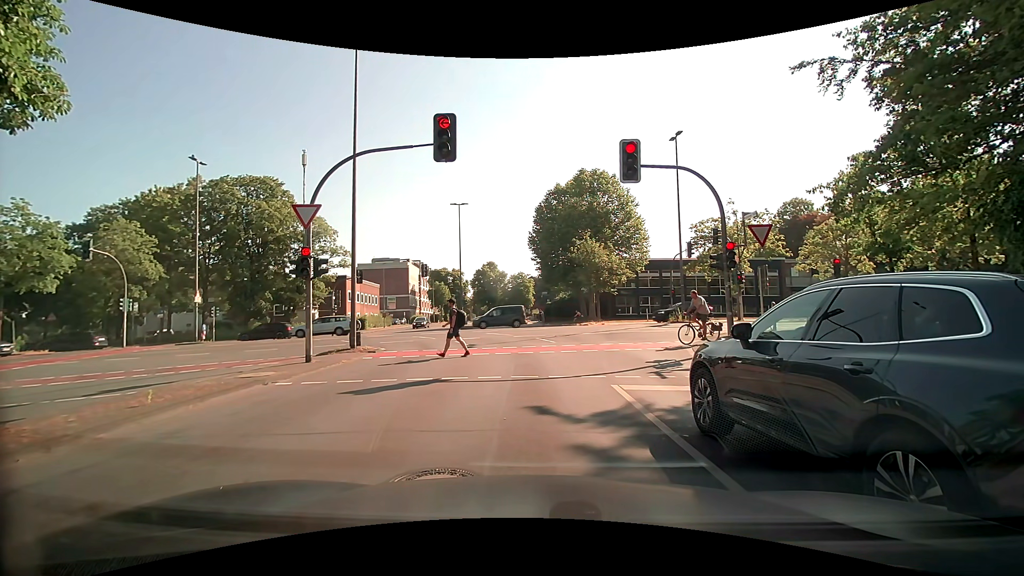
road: tertiary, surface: asphalt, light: Day
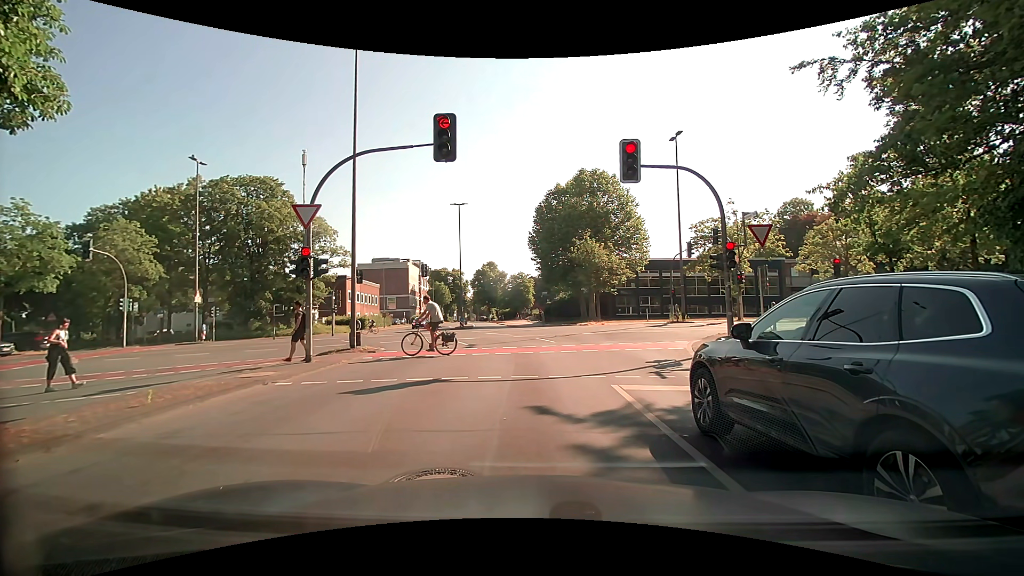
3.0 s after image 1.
(0.0, 0.0) m; 0°
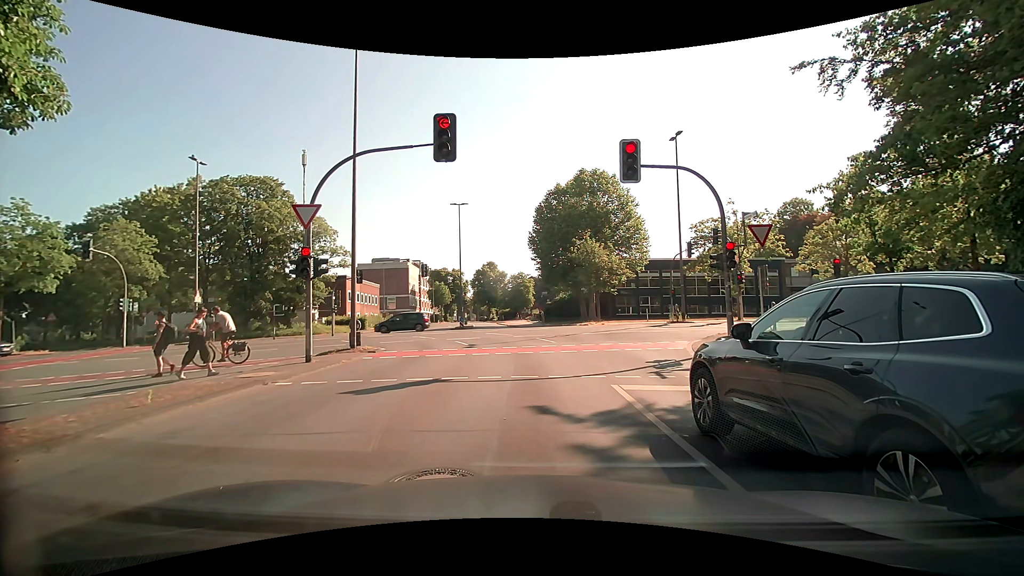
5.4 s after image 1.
(0.0, 0.0) m; 0°
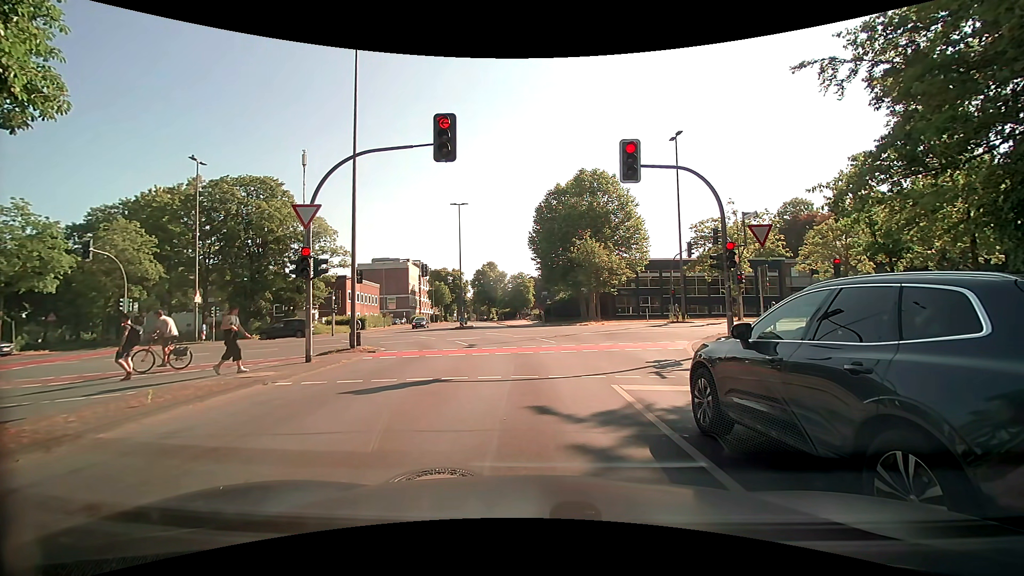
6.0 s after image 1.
(0.0, 0.0) m; 0°
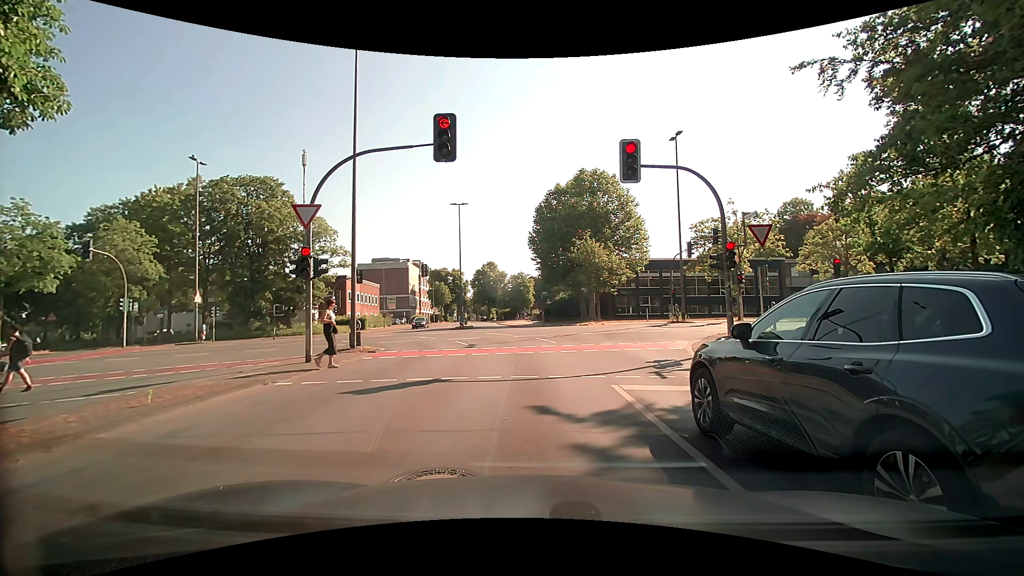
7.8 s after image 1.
(0.0, 0.0) m; 0°
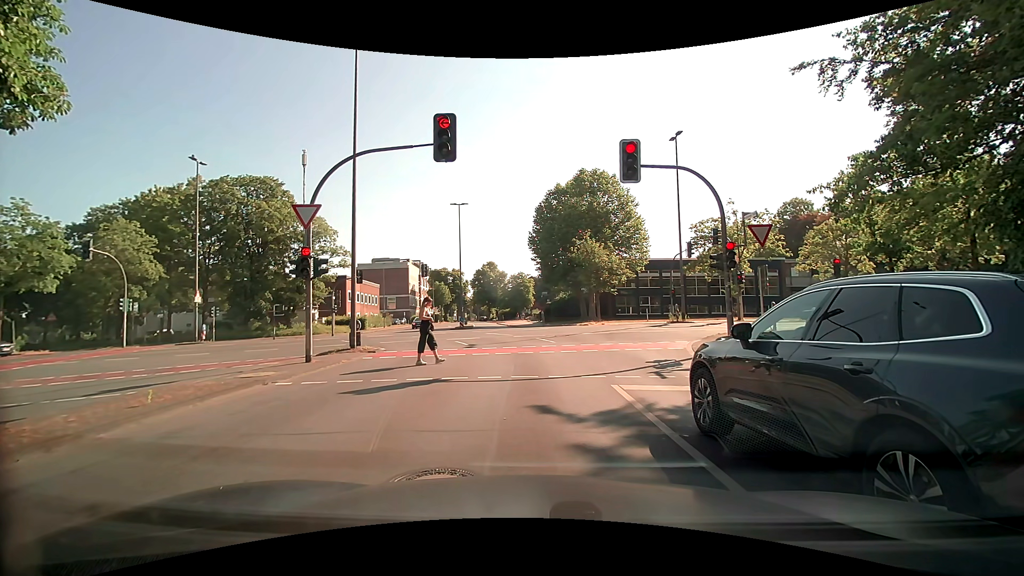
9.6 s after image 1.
(0.0, 0.0) m; 0°
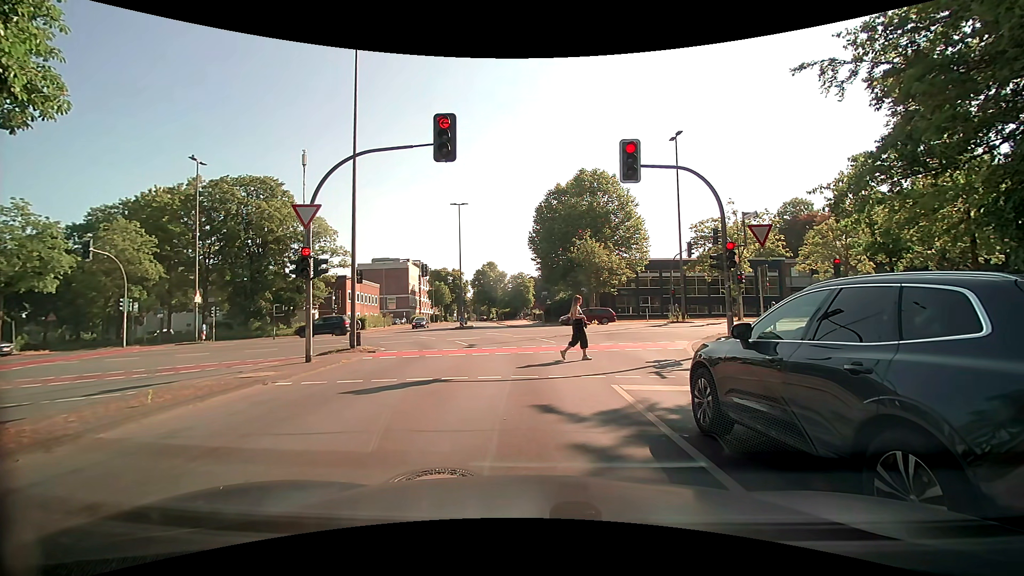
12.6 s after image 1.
(0.0, 0.0) m; 0°
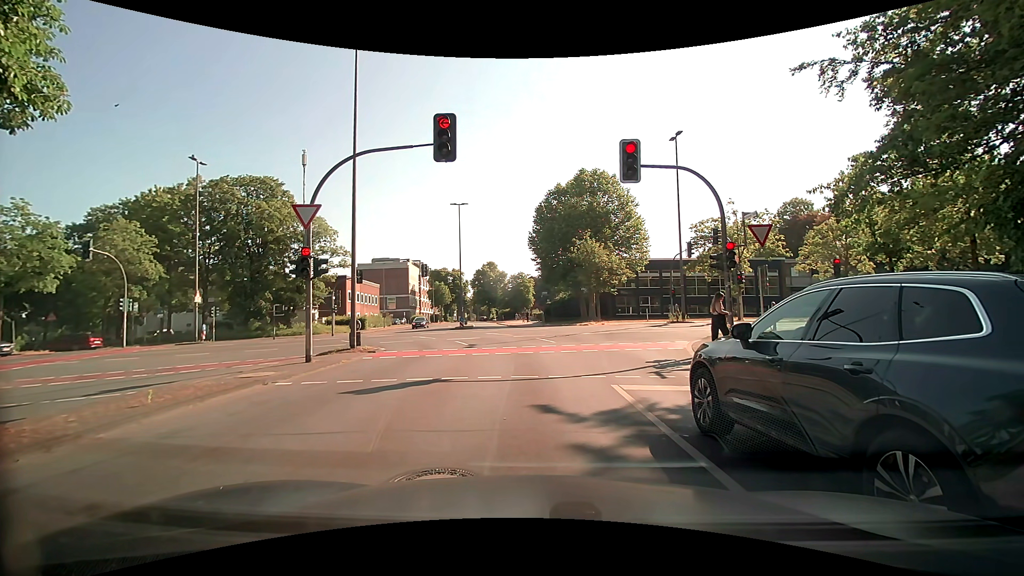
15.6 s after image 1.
(0.0, 0.0) m; 0°
(0, +10) (-1, +20) (-5, +29) (-12, +36) (-21, +40) (-31, +40) (-41, +39) (-51, +38) (-60, +37) (-70, +35) m
